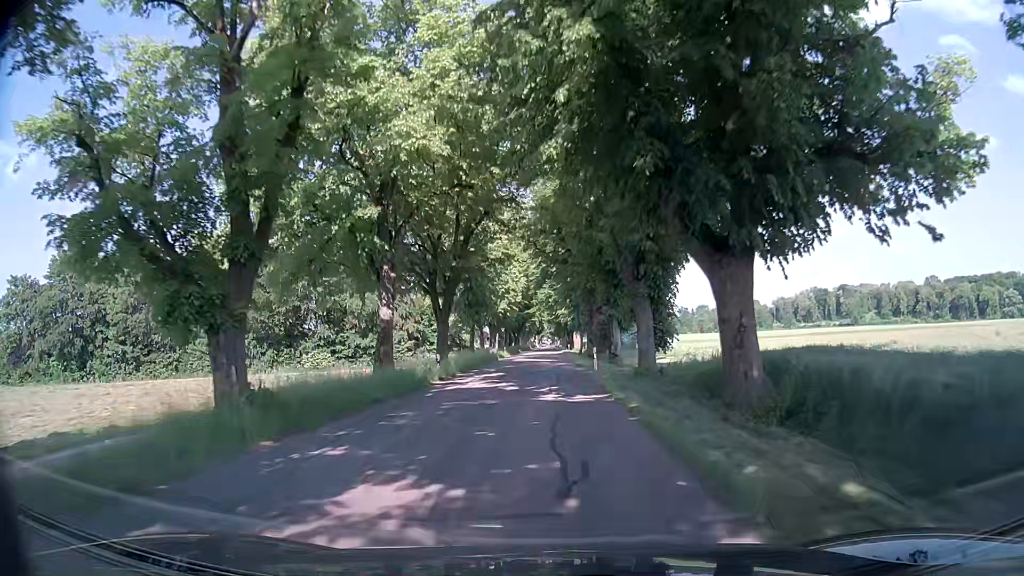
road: tertiary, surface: asphalt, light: Day
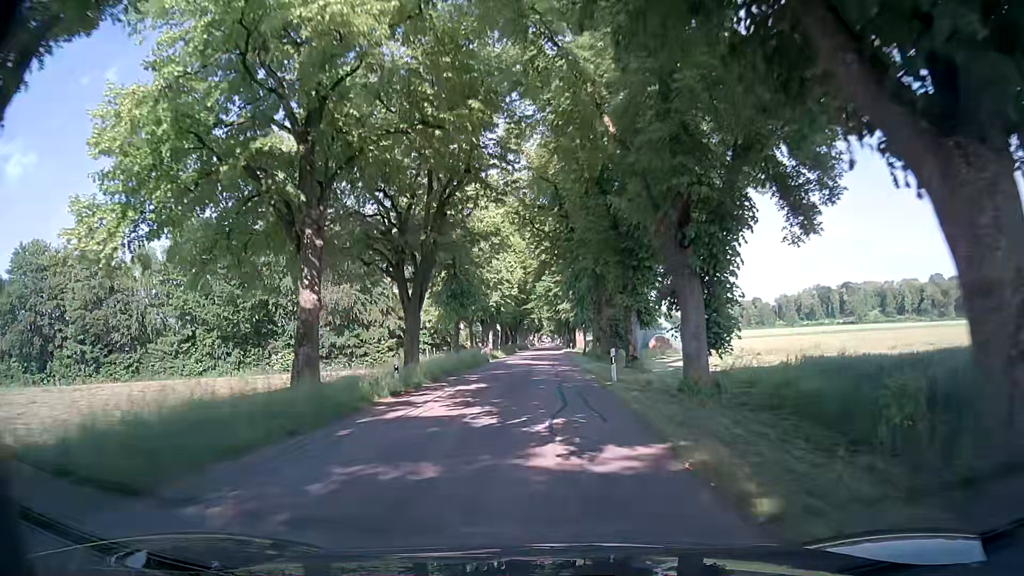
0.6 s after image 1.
(+0.1, +8.1) m; 0°
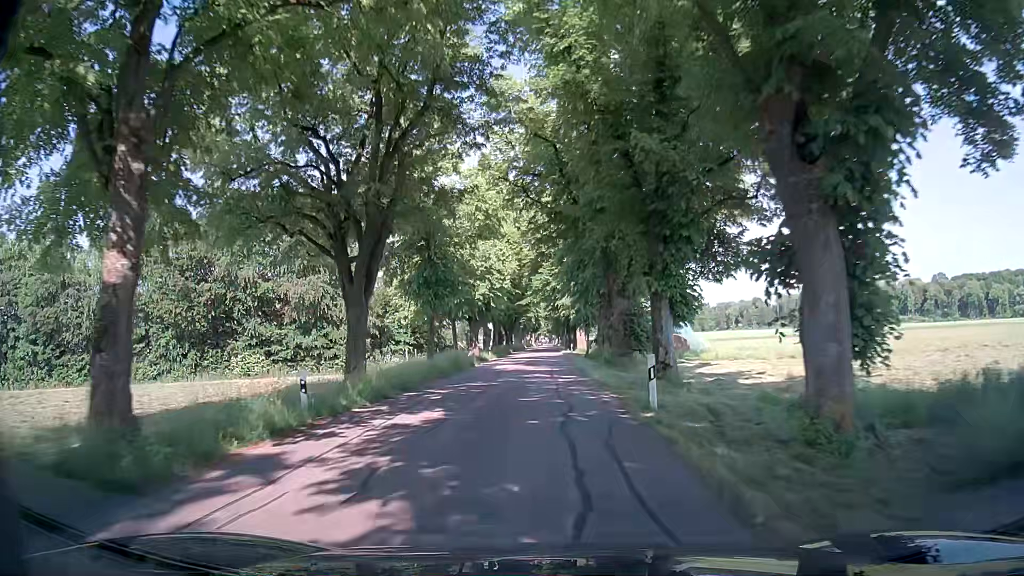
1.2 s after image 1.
(+0.1, +8.0) m; 0°
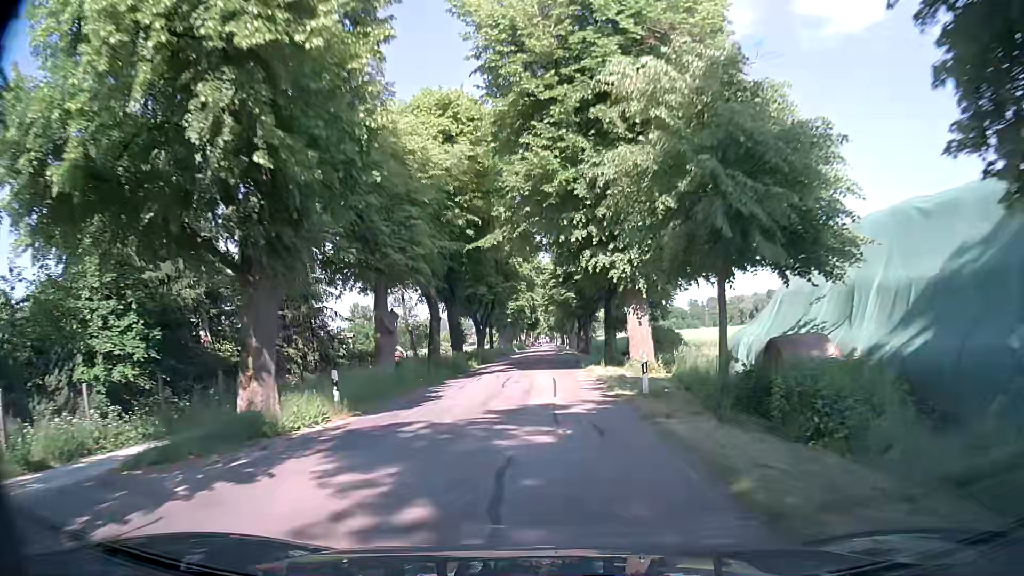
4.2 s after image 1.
(+0.4, +42.8) m; +1°
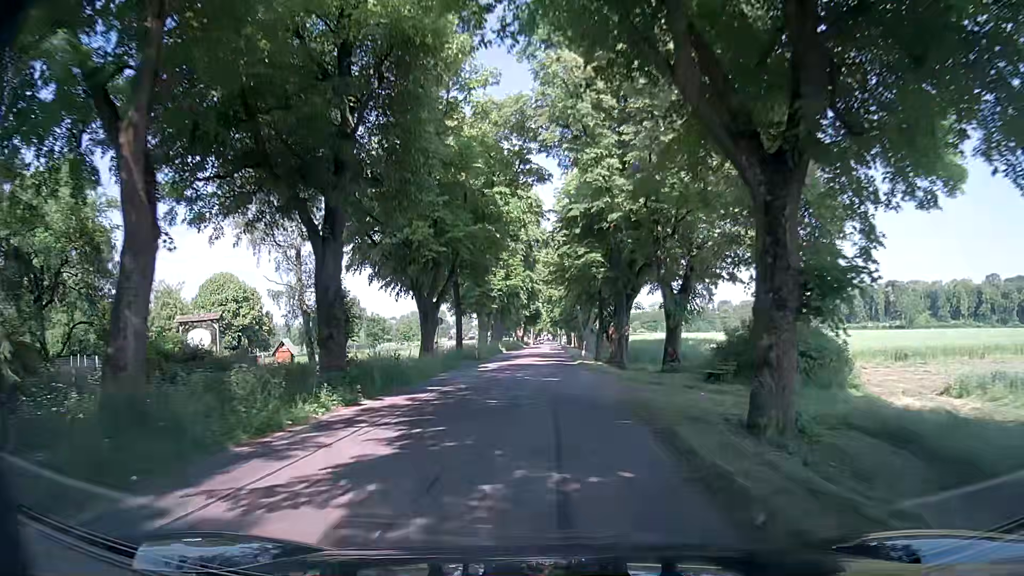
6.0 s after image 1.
(+0.1, +27.1) m; -1°
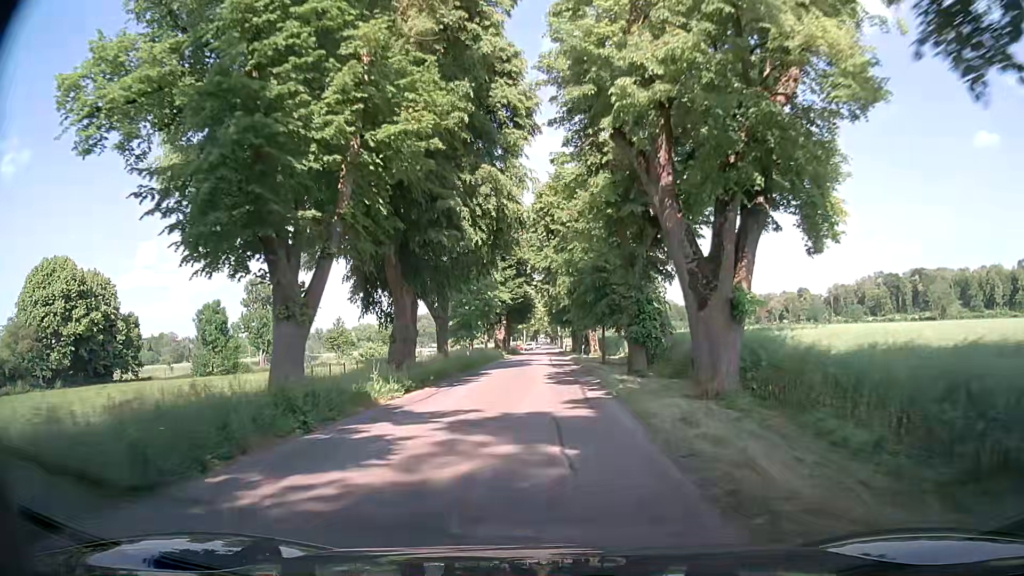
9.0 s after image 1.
(+0.6, +44.7) m; +1°
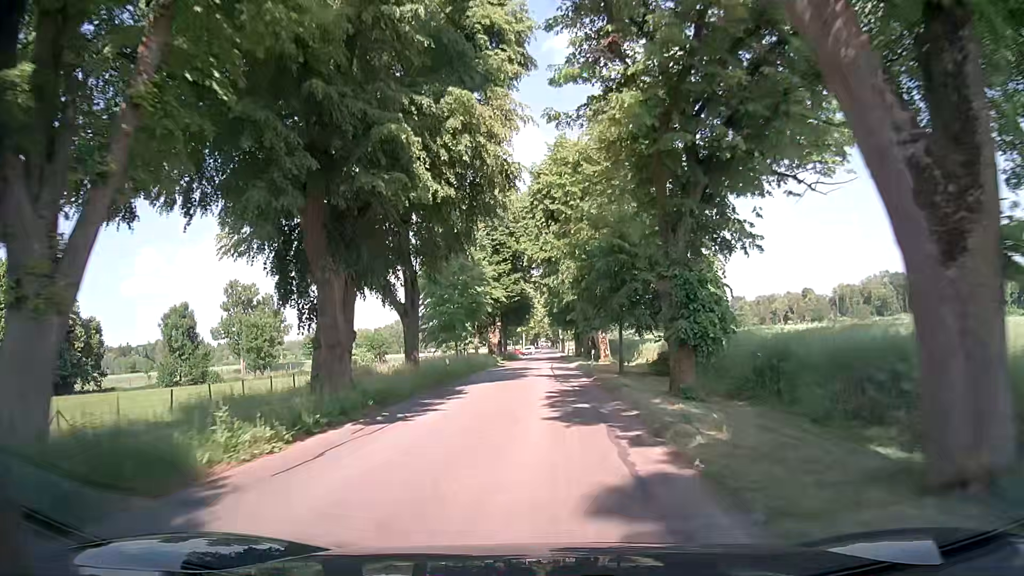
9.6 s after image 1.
(+0.1, +8.8) m; +1°
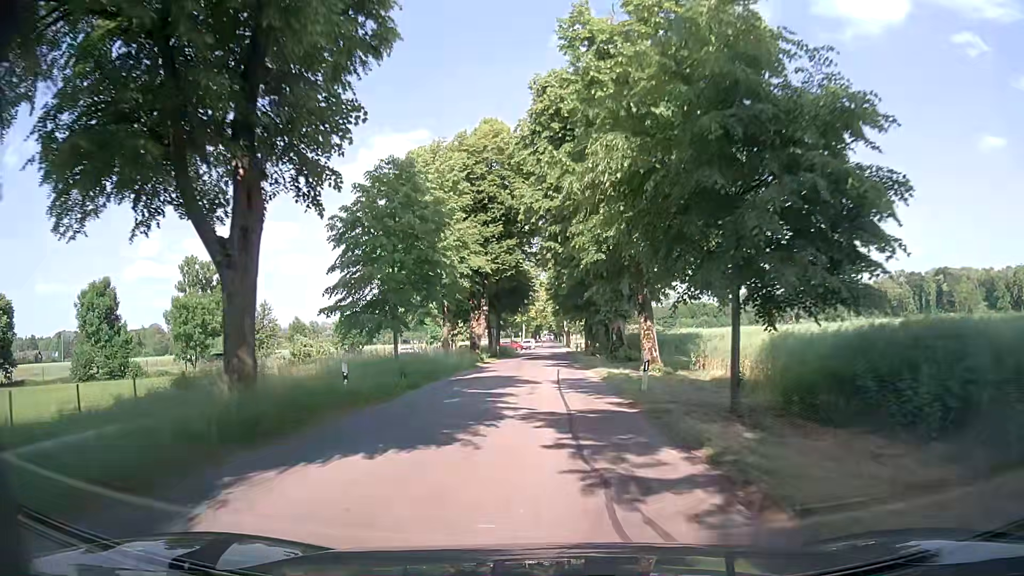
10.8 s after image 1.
(-0.3, +17.3) m; -1°
(0, +10) (0, +20) (0, +30) (0, +40) (0, +50) (0, +60) (0, +70) (0, +80) (0, +90) (0, +100) m
